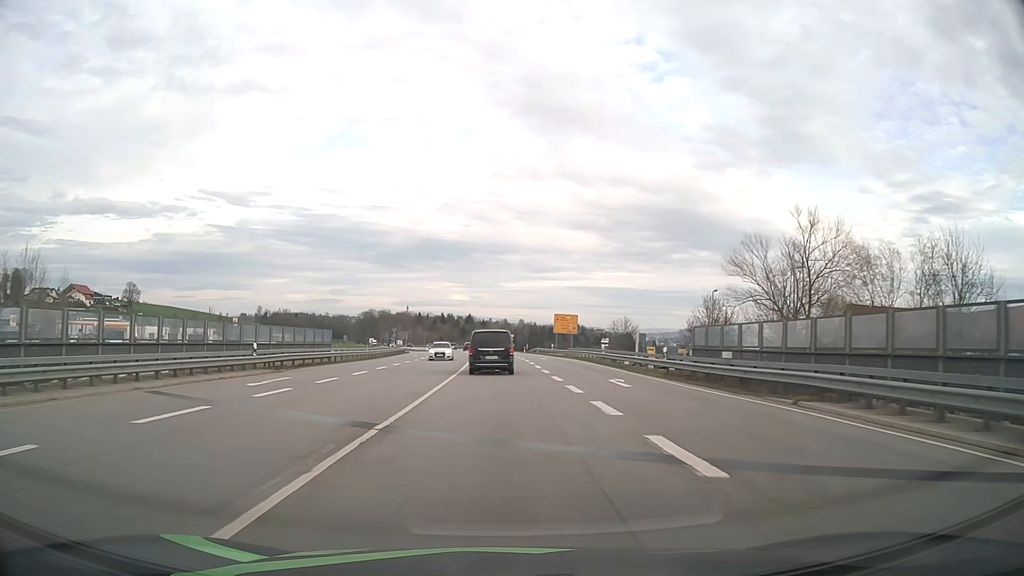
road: primary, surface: asphalt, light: Day
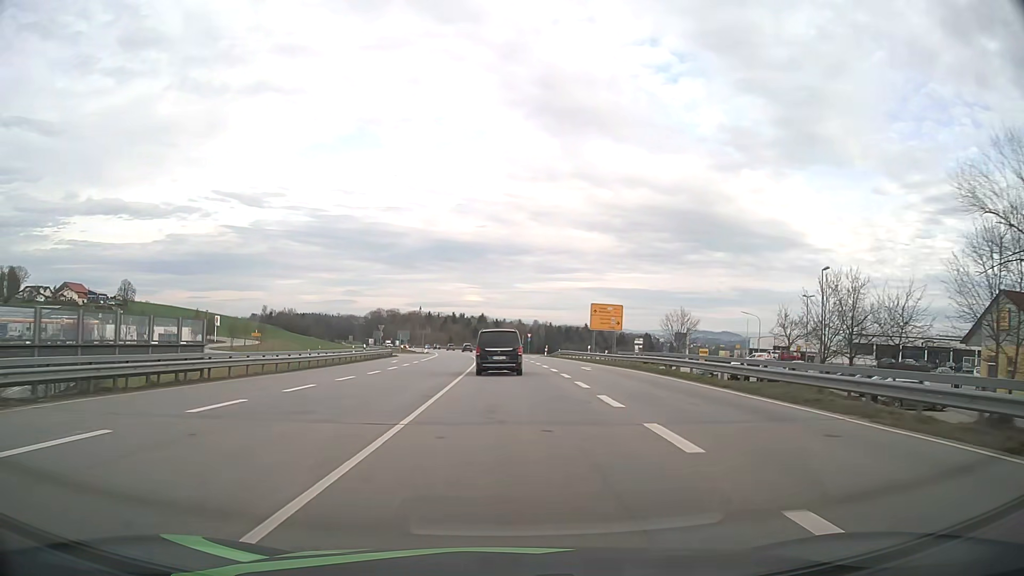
(-0.2, +22.4) m; -1°
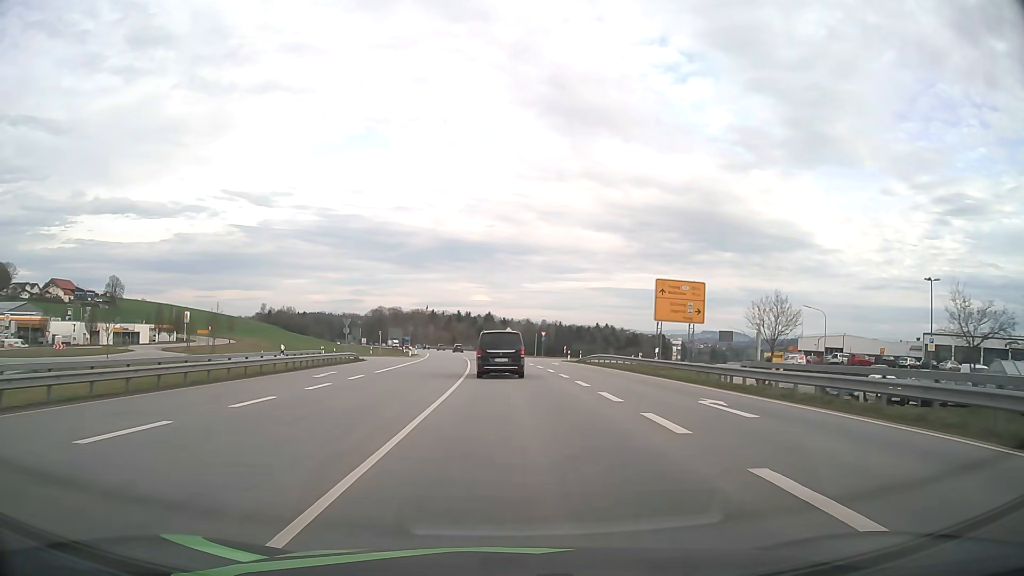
(-0.1, +22.2) m; -1°
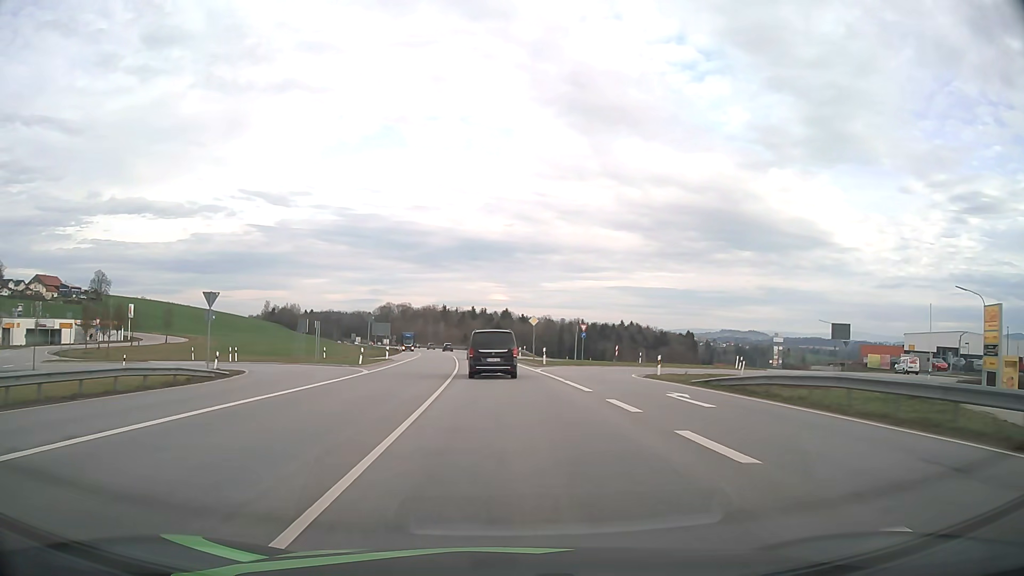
(-0.3, +32.7) m; -1°
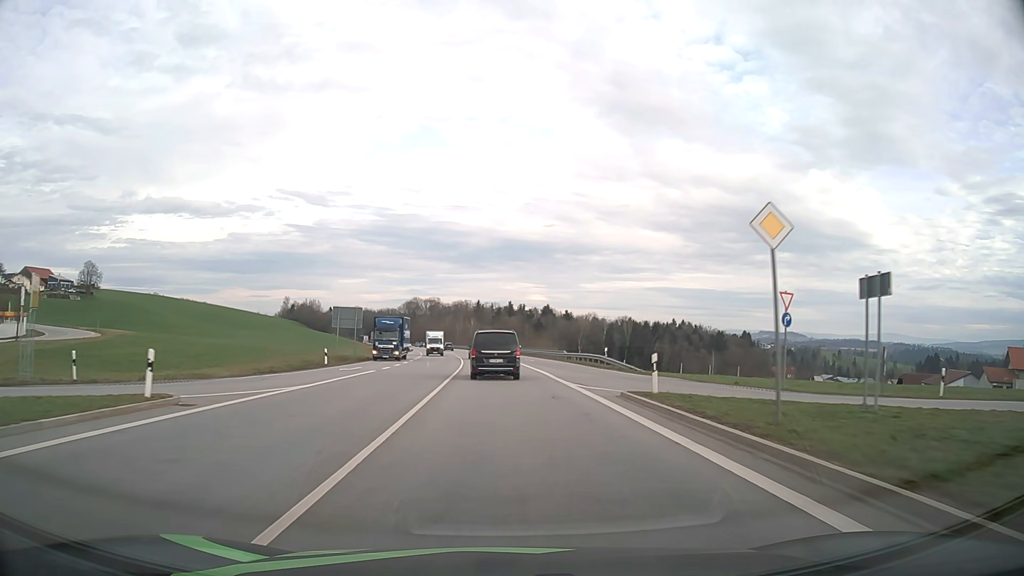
(-1.4, +43.5) m; -3°
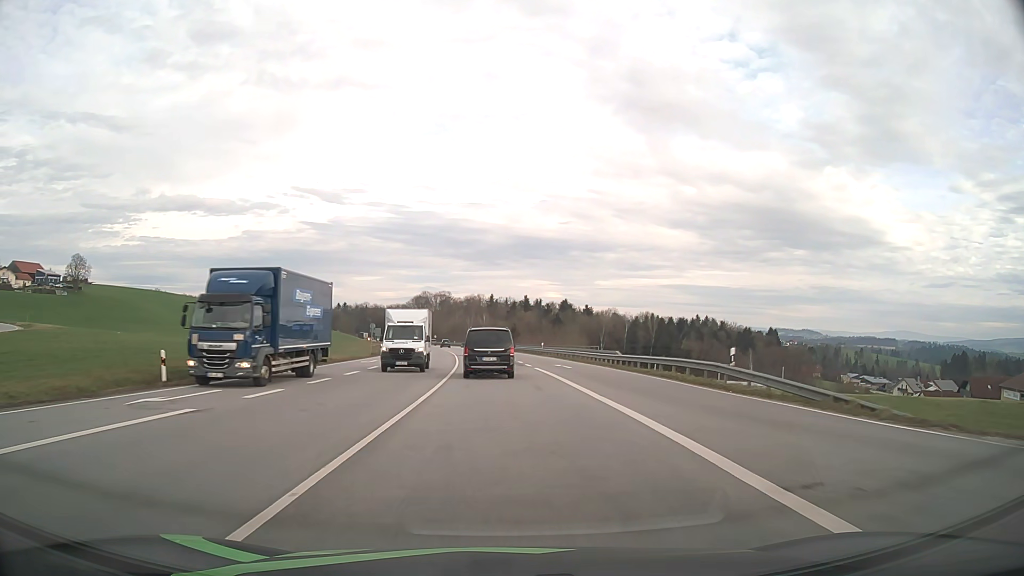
(-0.2, +22.2) m; -1°
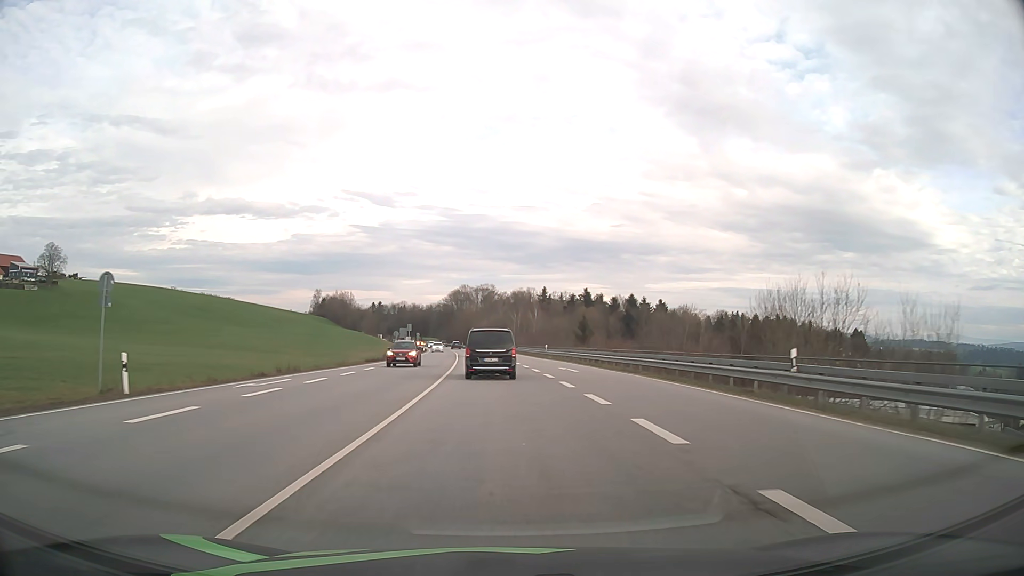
(-1.9, +54.1) m; -4°
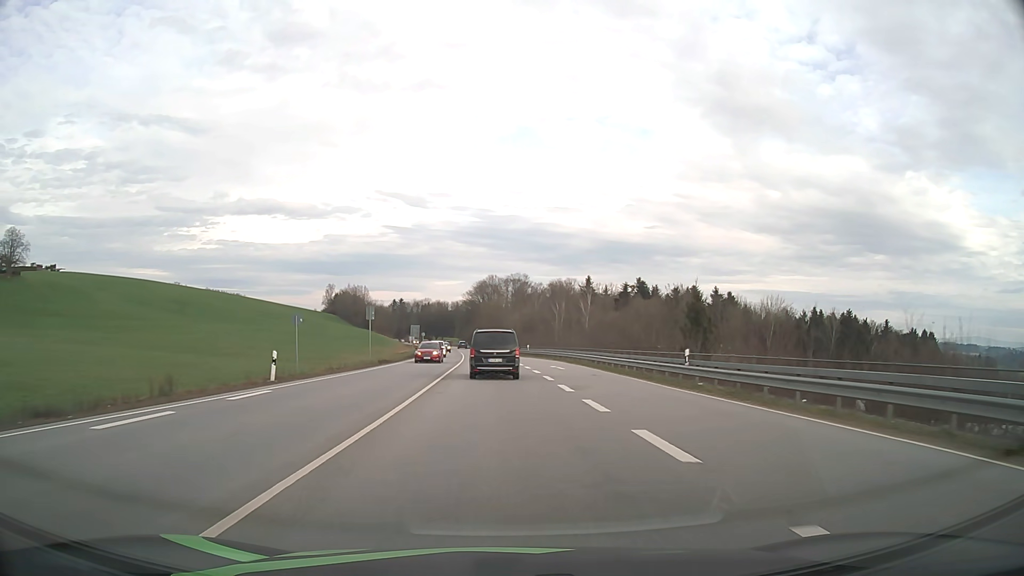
(-1.3, +43.6) m; -3°
(0, +10) (0, +20) (0, +30) (-1, +40) (-1, +50) (-2, +60) (-2, +70) (-3, +80) (-4, +90) (-4, +100) m
